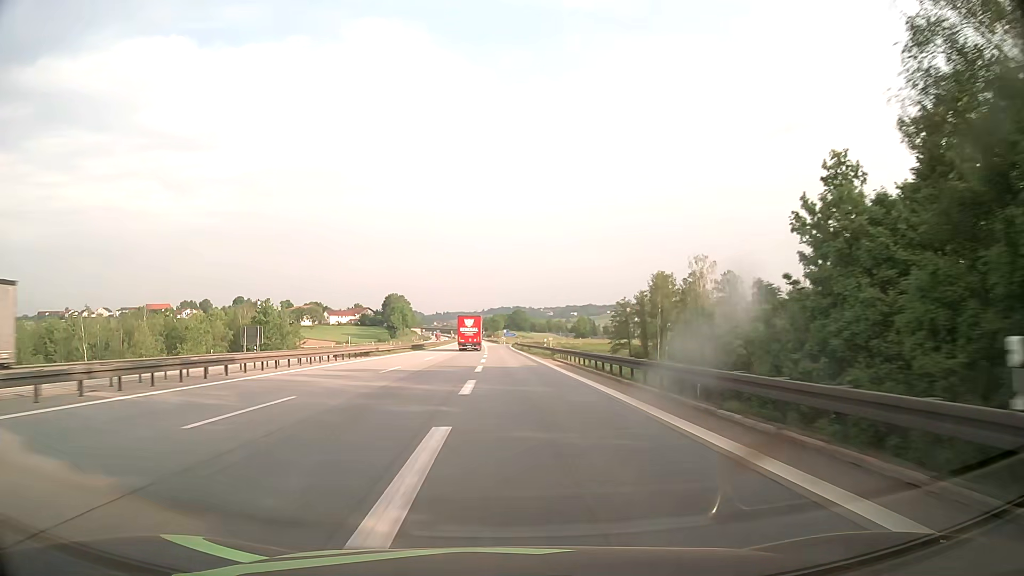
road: motorway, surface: asphalt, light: Day
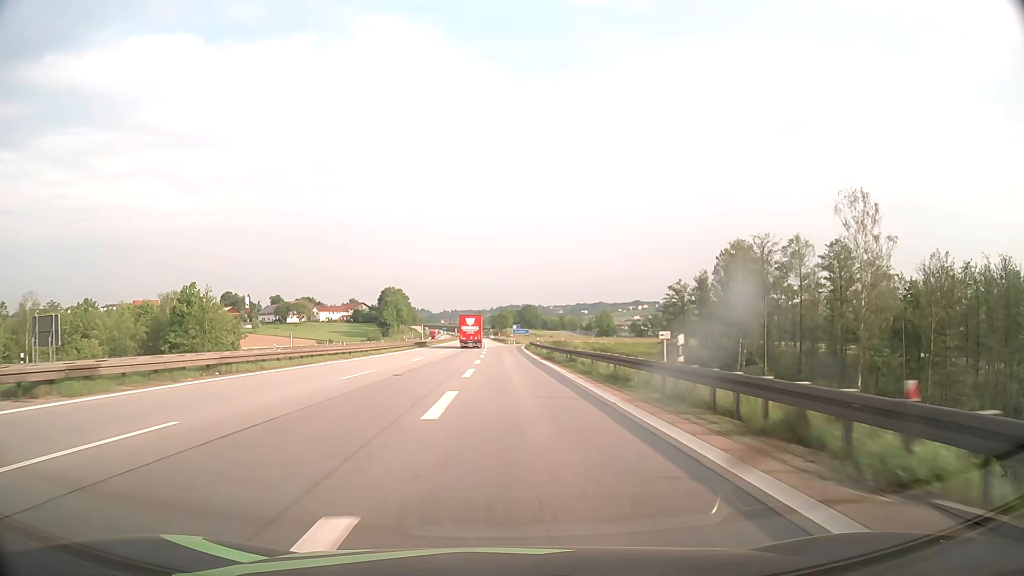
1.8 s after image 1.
(-0.2, +41.1) m; -1°
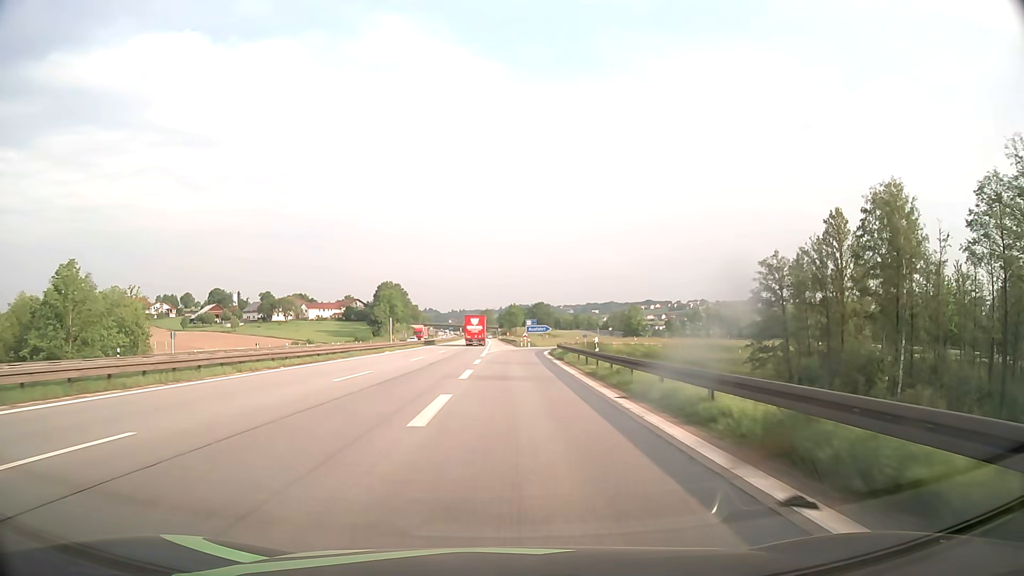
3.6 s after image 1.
(-0.3, +36.7) m; -1°
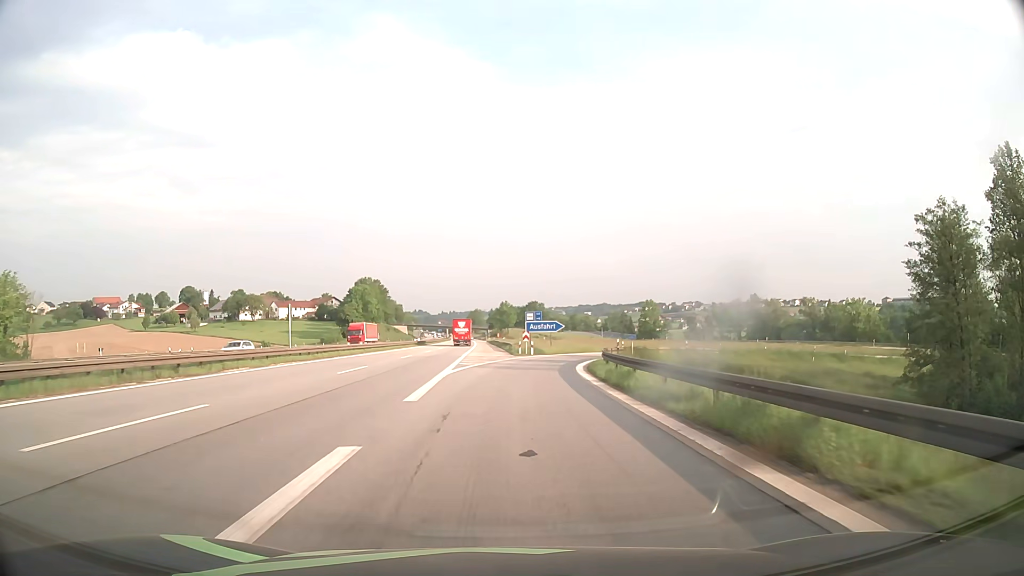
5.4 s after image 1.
(+0.1, +31.9) m; +1°
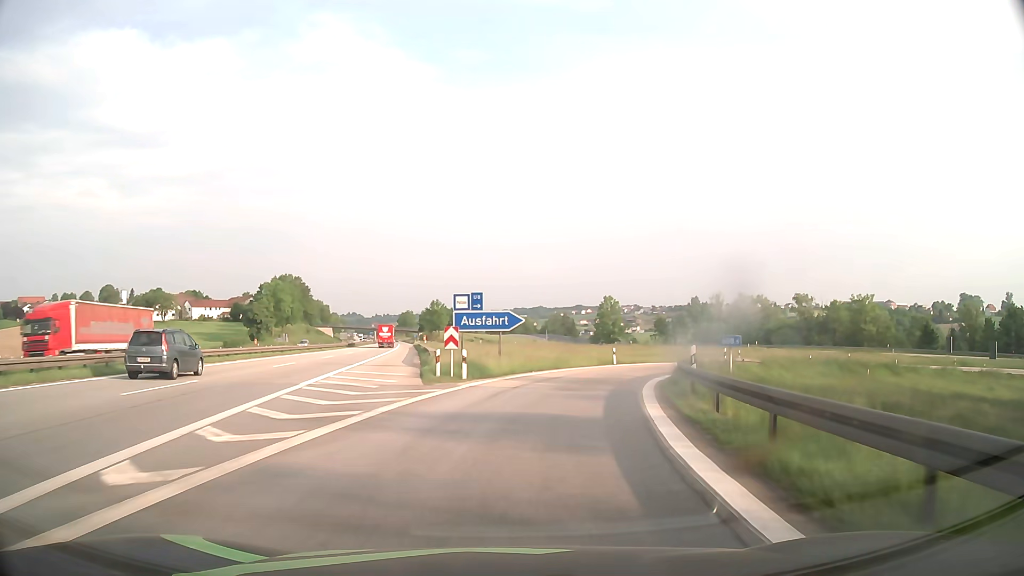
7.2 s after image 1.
(+1.0, +27.3) m; +5°
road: motorway_link
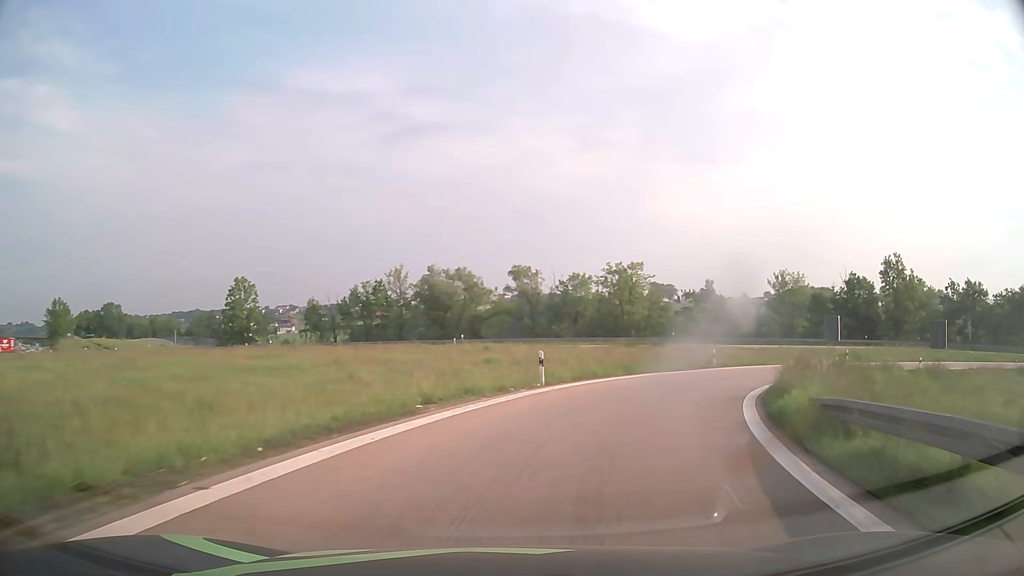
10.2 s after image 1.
(+8.8, +39.4) m; +29°
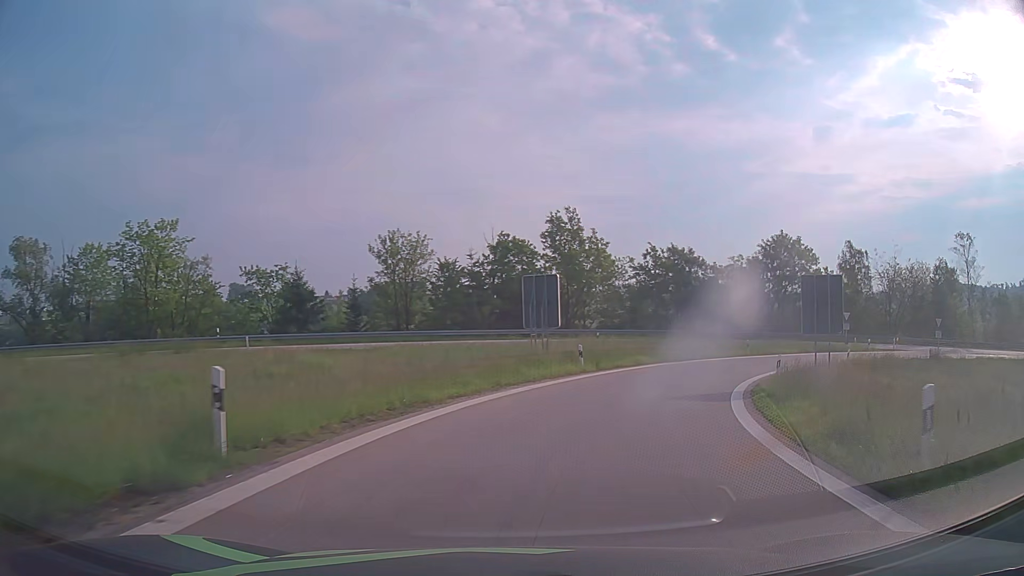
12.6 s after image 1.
(+9.2, +29.0) m; +35°
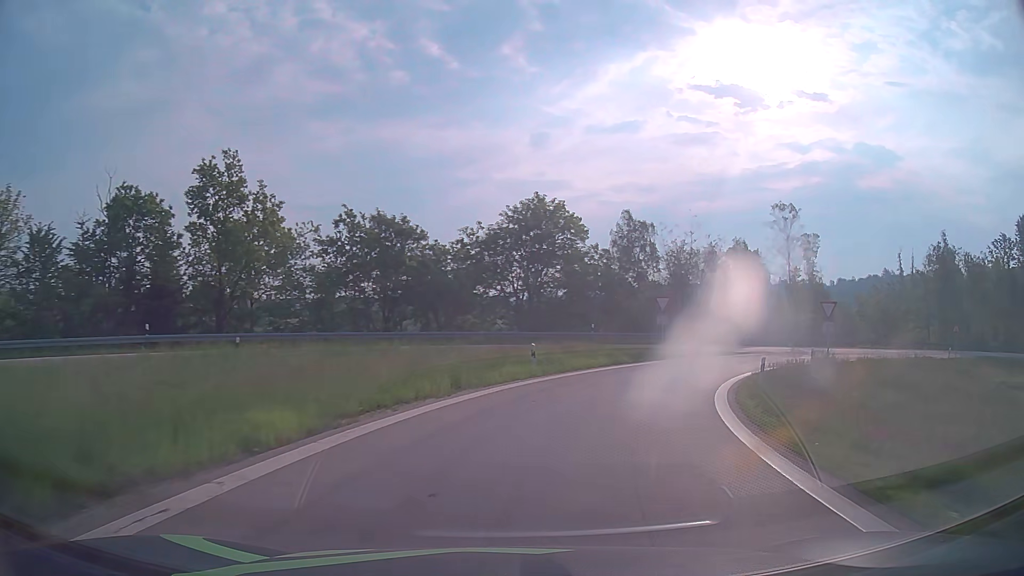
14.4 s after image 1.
(+4.9, +22.1) m; +25°
(+1, +10) (+4, +20) (+8, +28) (+14, +36) (+22, +43) (+30, +48) (+39, +52) (+49, +54) (+59, +54) (+69, +53) m
